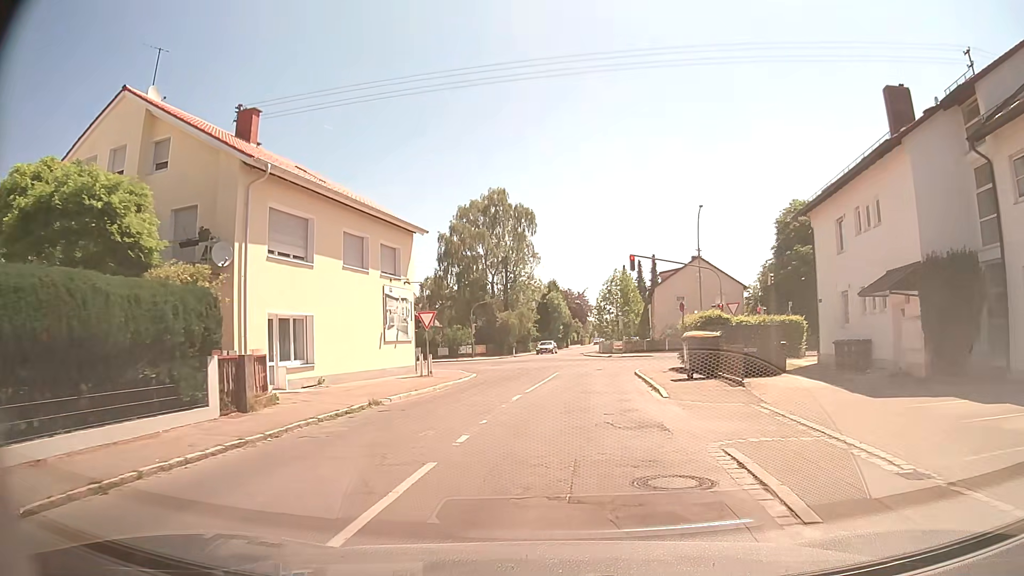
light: Day
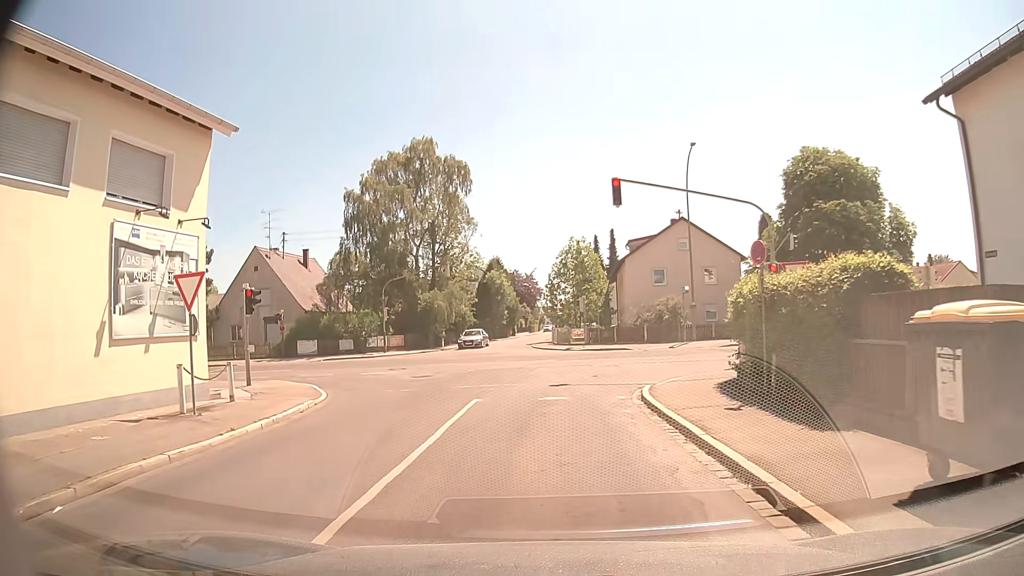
(+0.7, +15.3) m; +4°
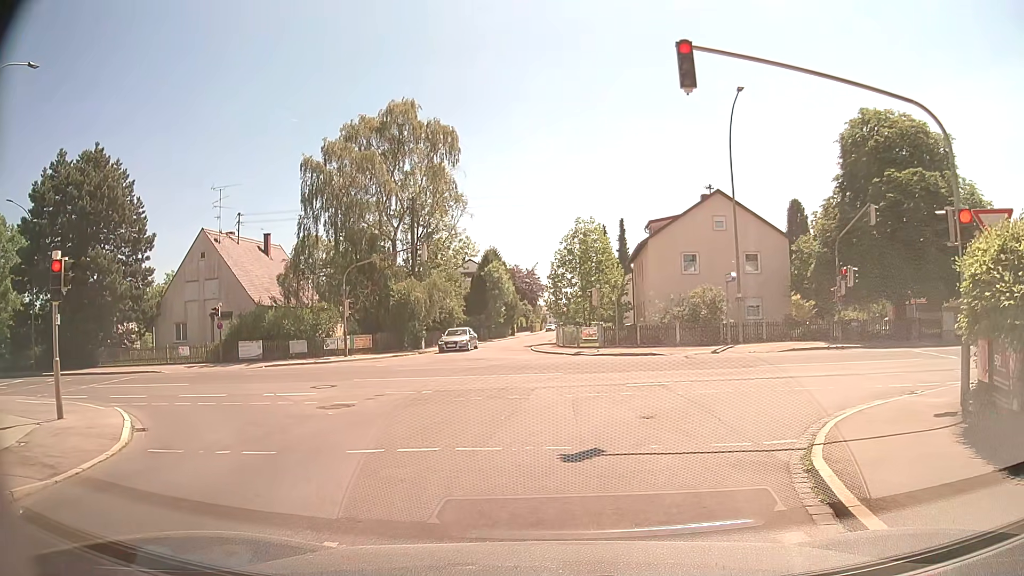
(+0.1, +9.3) m; +2°
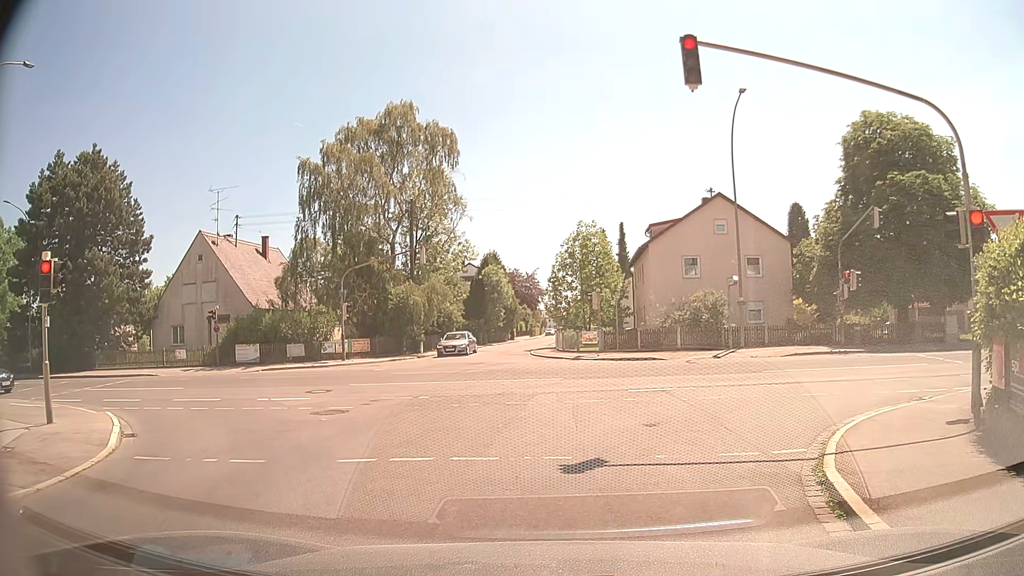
(0.0, +0.4) m; 0°
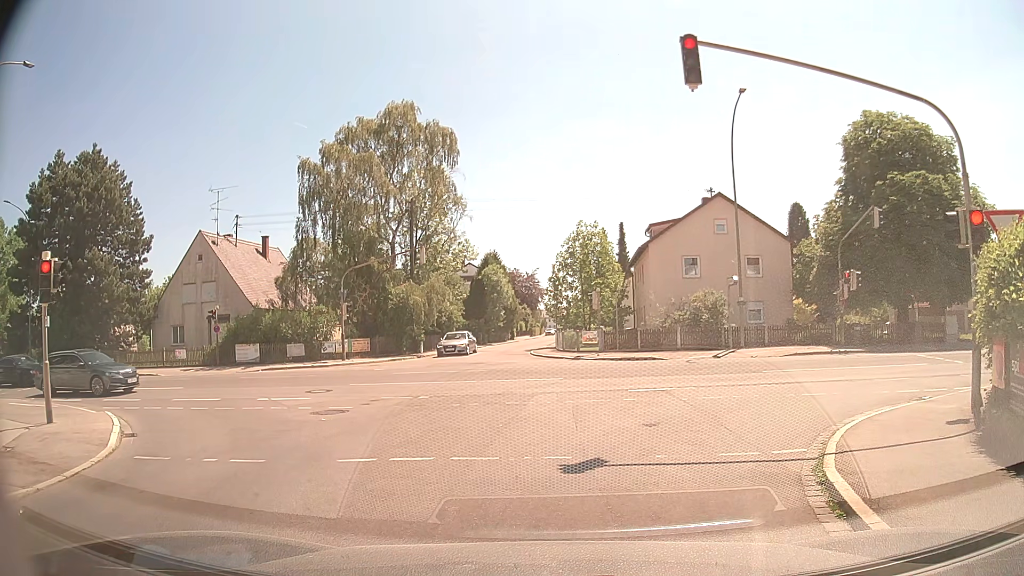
(0.0, 0.0) m; 0°
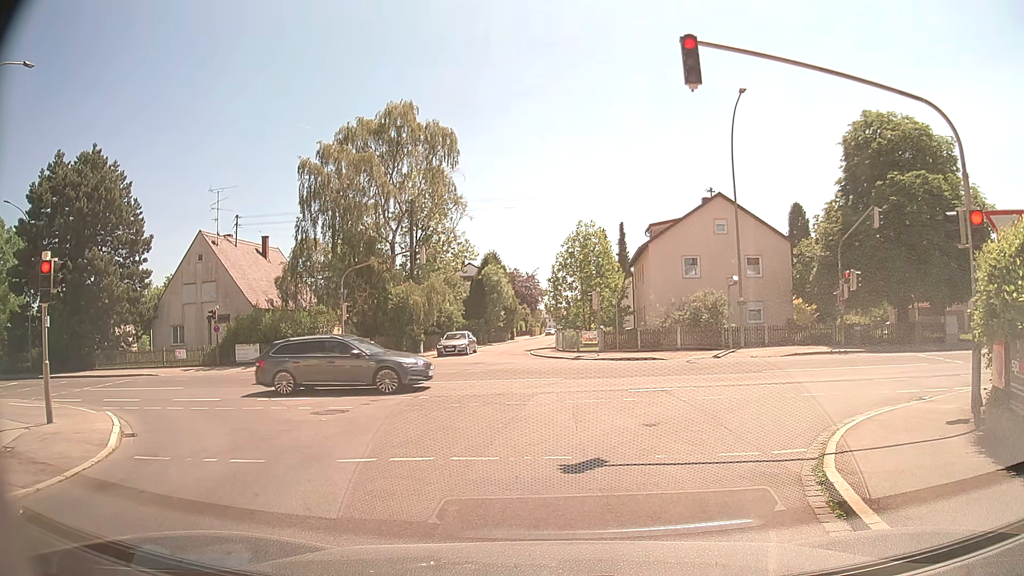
(0.0, 0.0) m; 0°
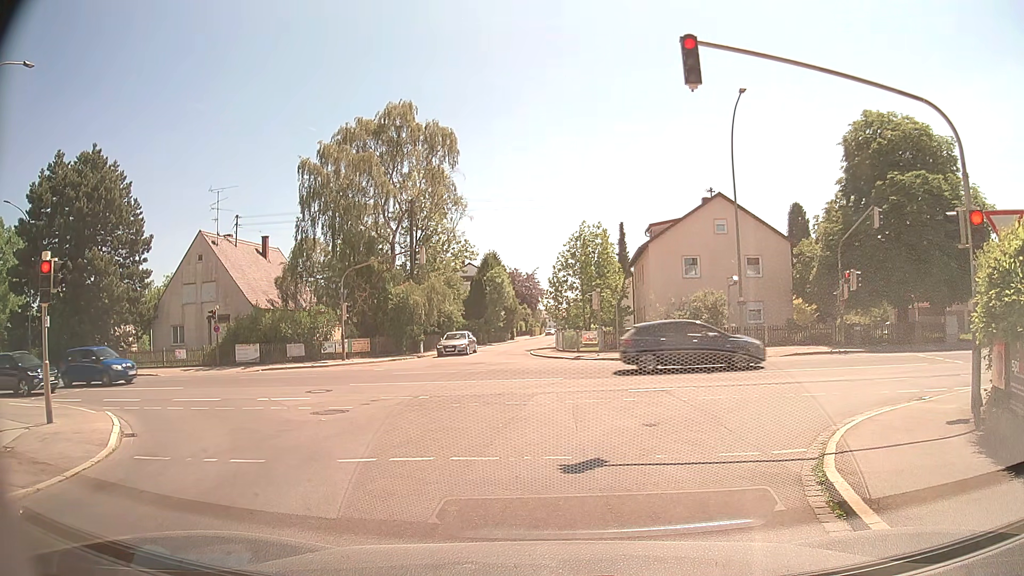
(0.0, 0.0) m; 0°
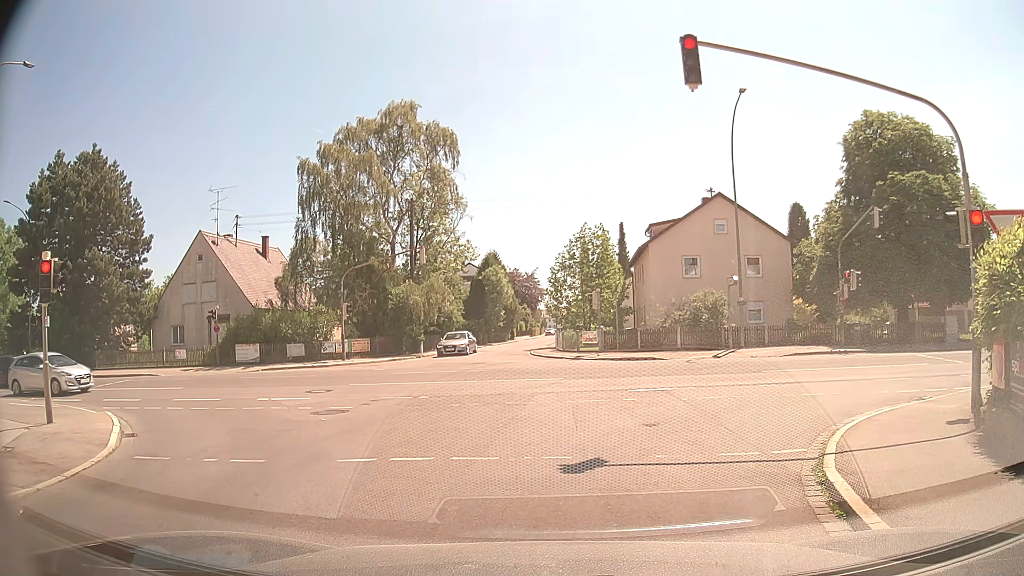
(0.0, 0.0) m; 0°
